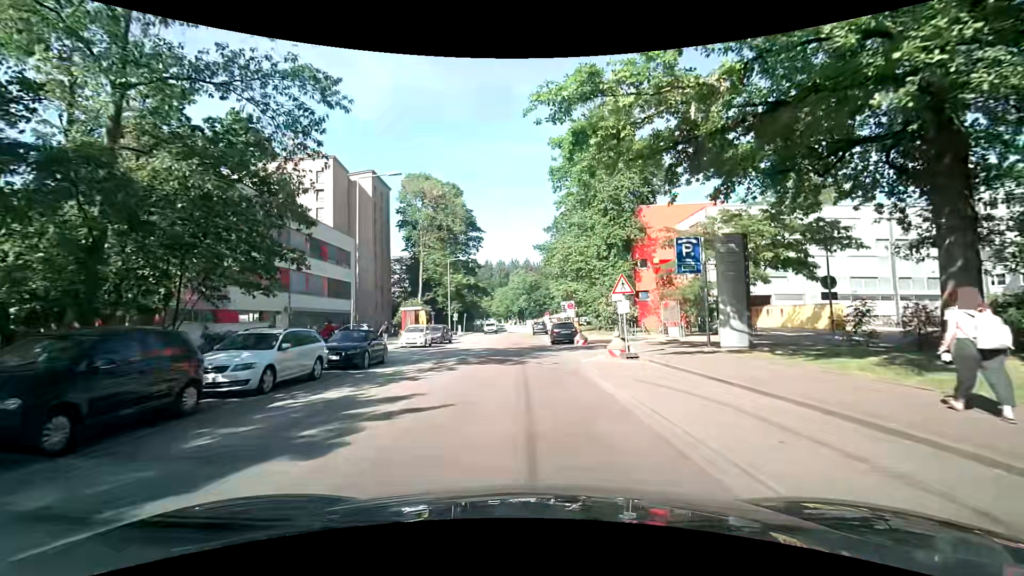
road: residential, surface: asphalt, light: Day
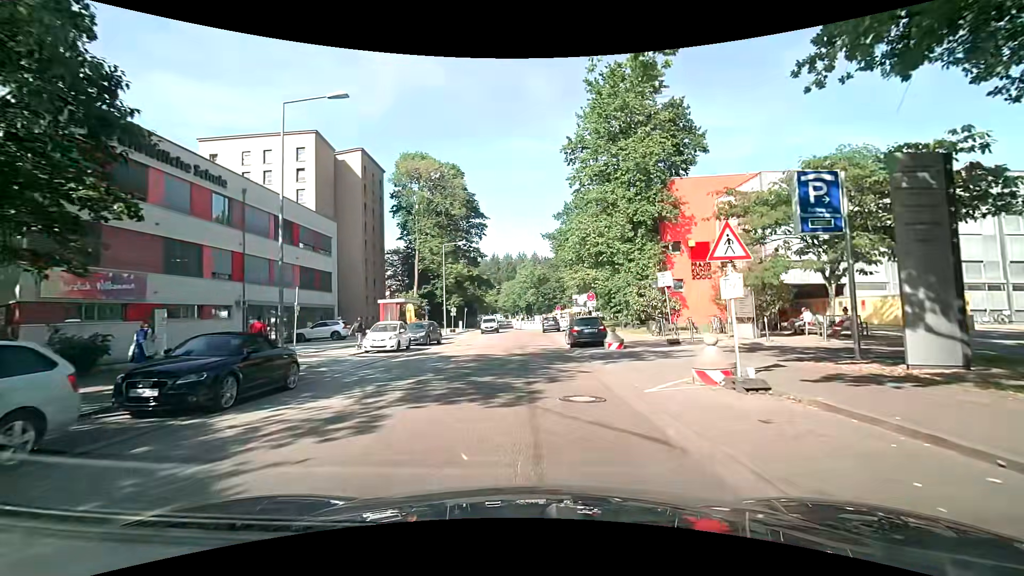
(0.0, +8.6) m; 0°
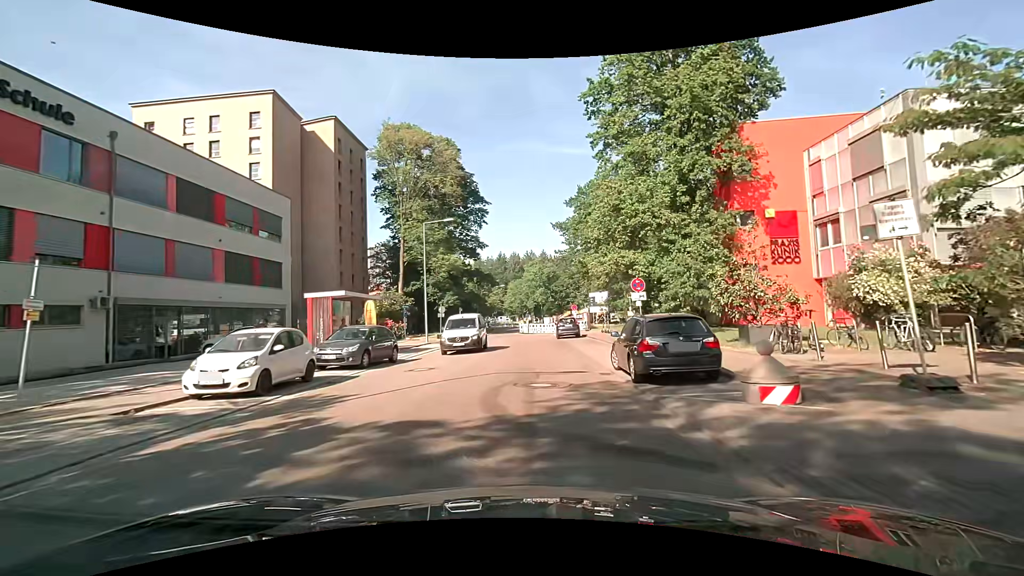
(-0.3, +12.6) m; -2°
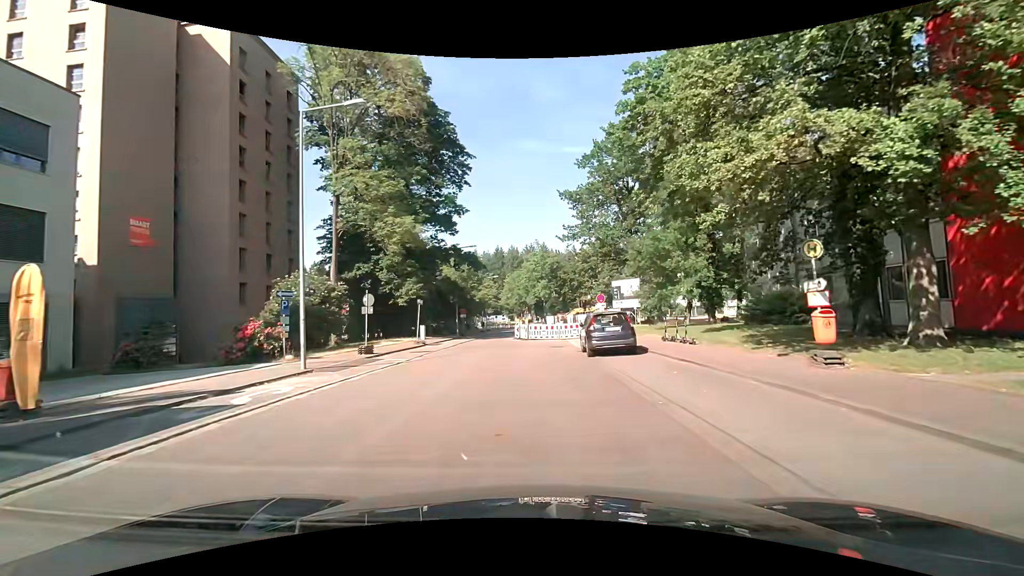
(+0.3, +20.2) m; 0°
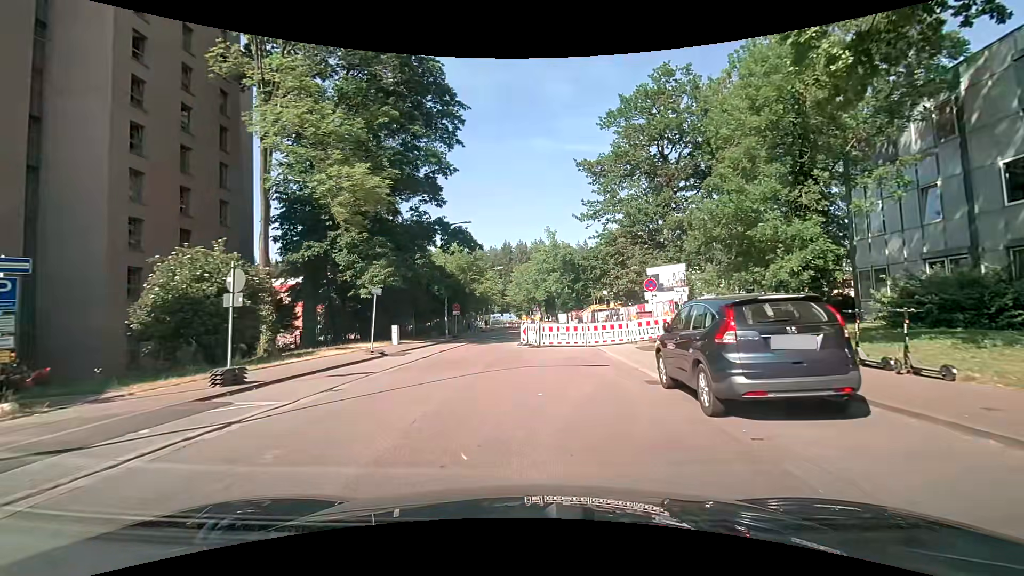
(0.0, +11.6) m; 0°
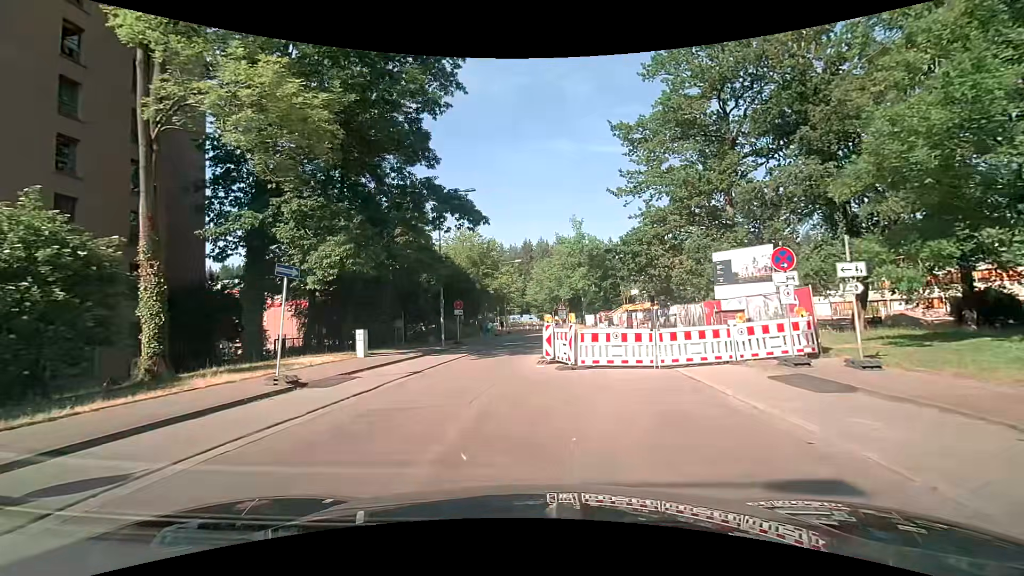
(-0.2, +10.0) m; -1°
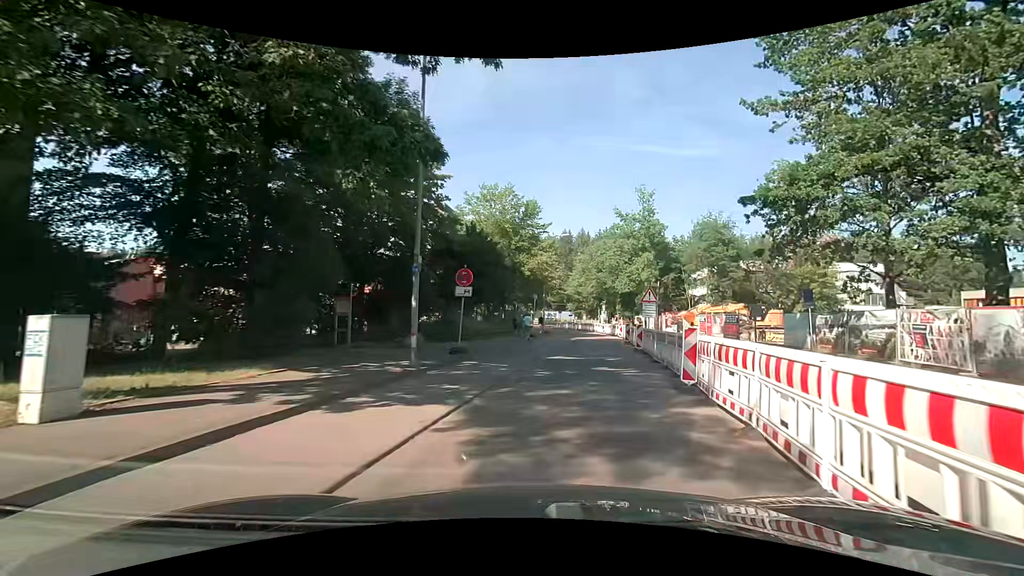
(-1.9, +16.5) m; -6°
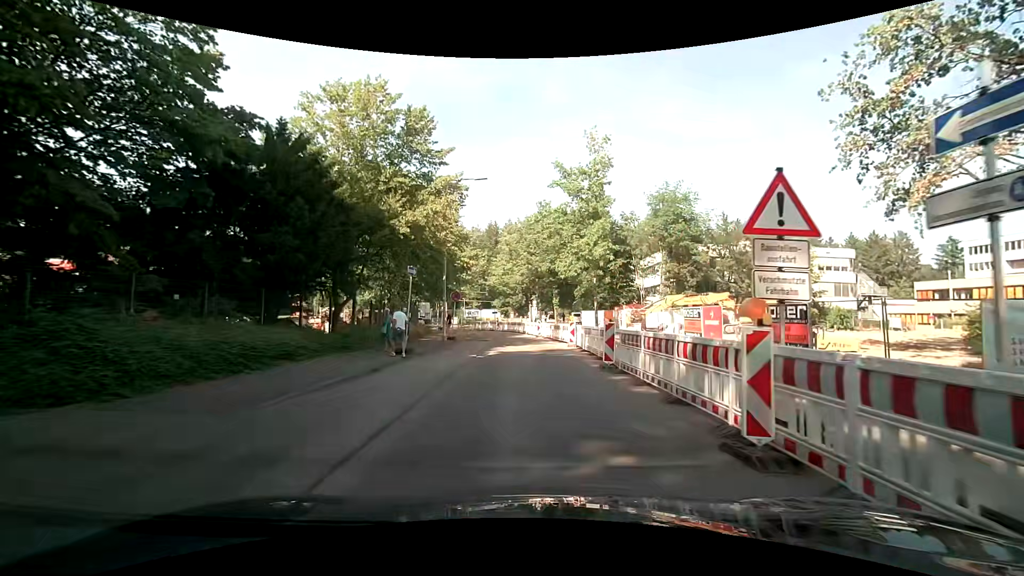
(+1.8, +18.0) m; +7°
(0, +10) (0, +20) (0, +30) (-1, +40) (-2, +50) (-6, +59) (-11, +68) (-18, +75) (-26, +80) (-35, +85) m
